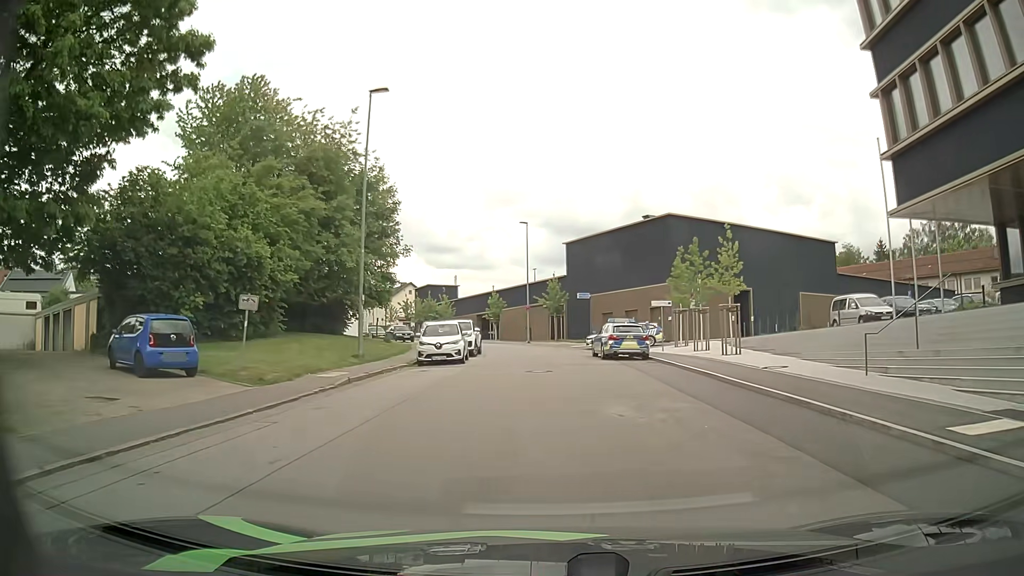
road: residential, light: Day
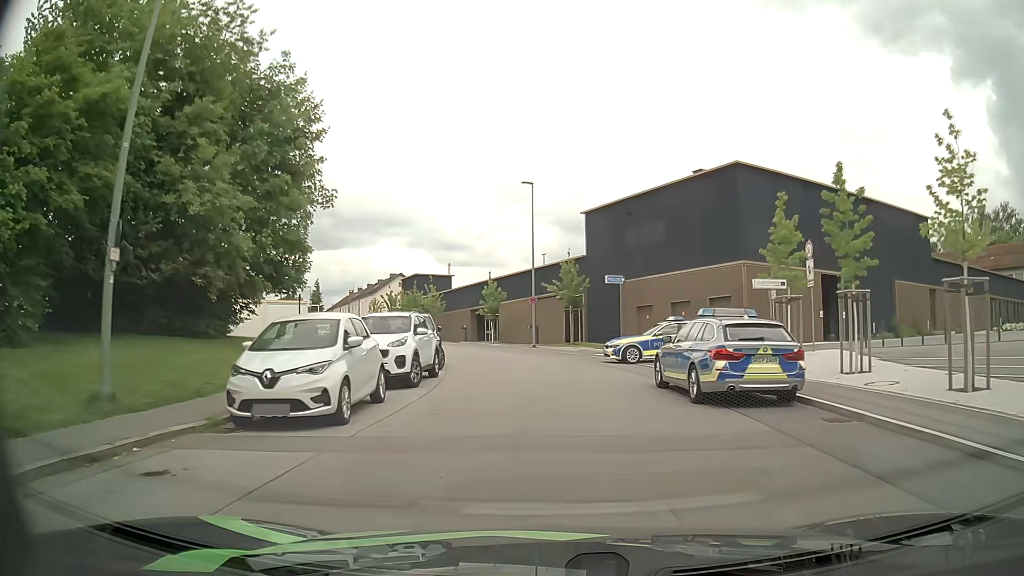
(0.0, +15.5) m; 0°
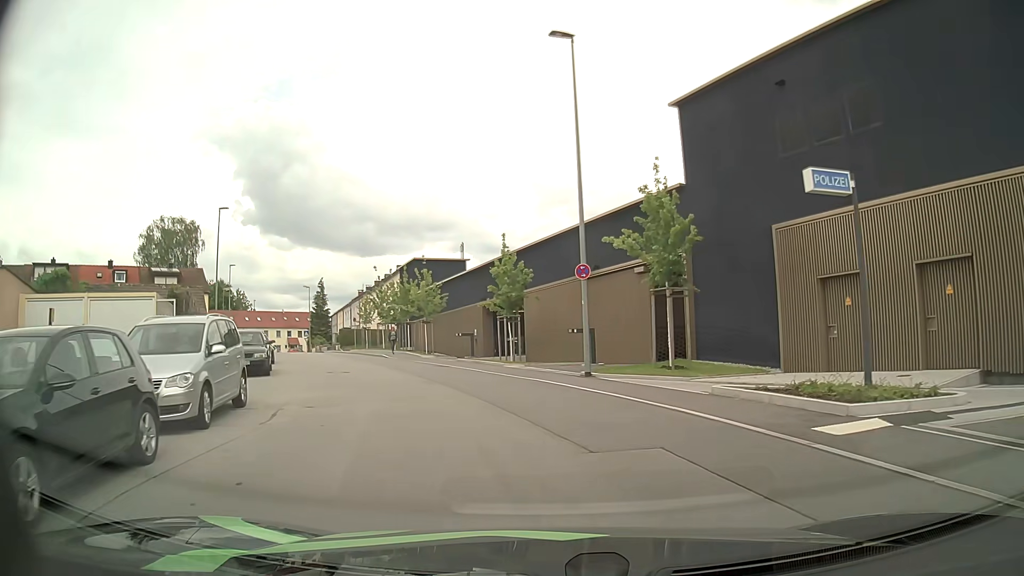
(-0.5, +22.2) m; -4°
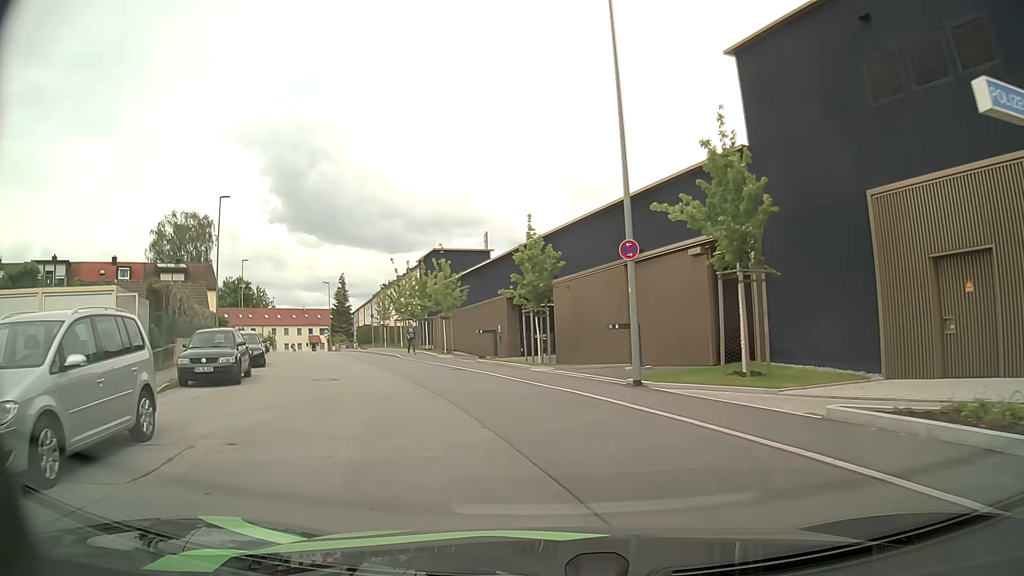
(-0.1, +4.2) m; -3°
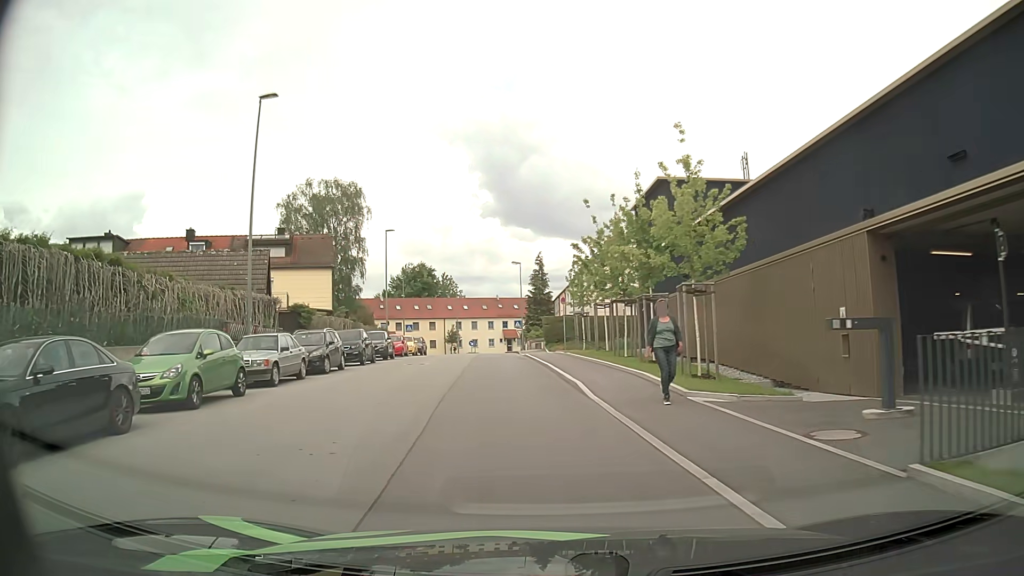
(-3.5, +21.5) m; -19°
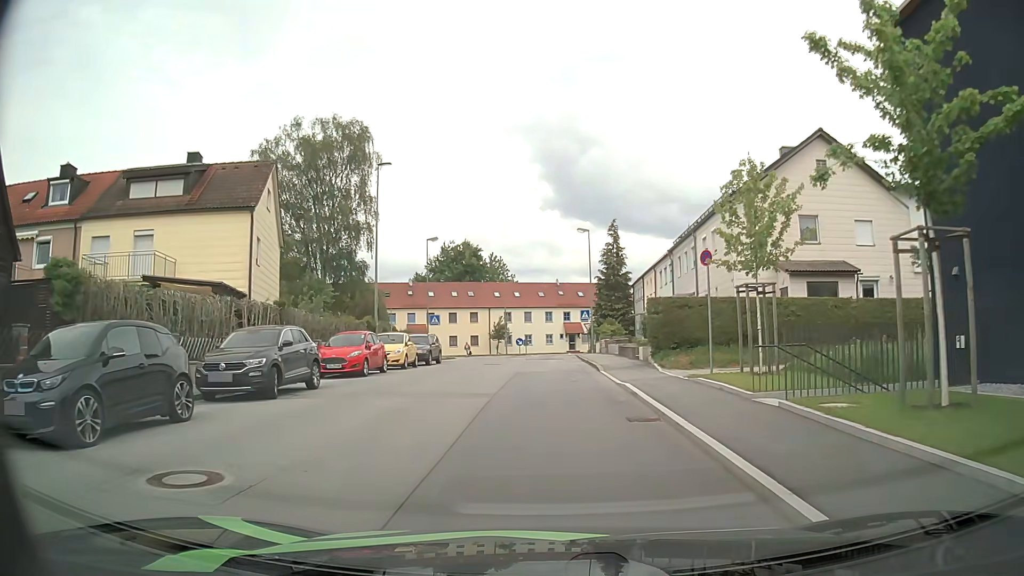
(-1.5, +21.6) m; -5°
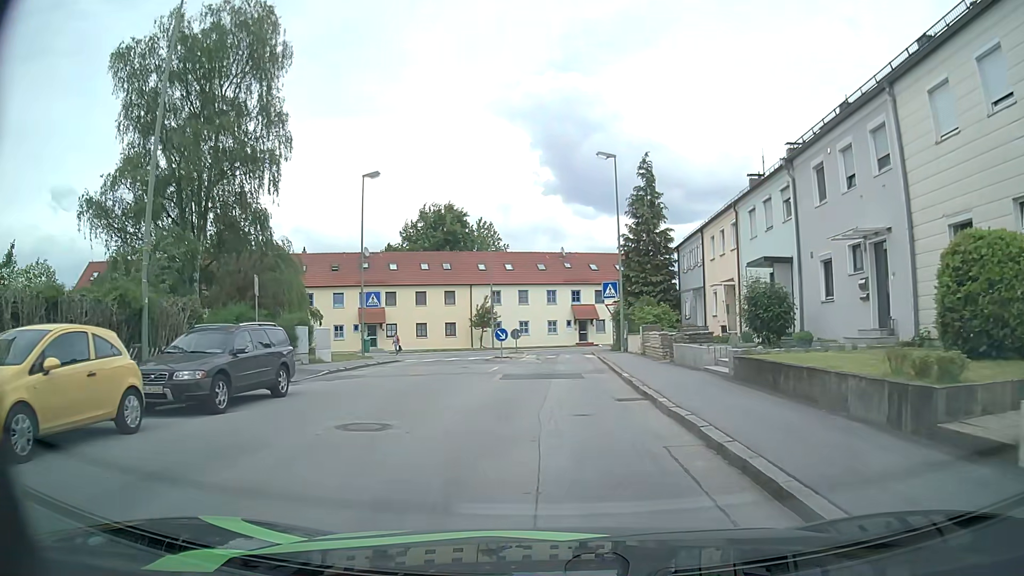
(0.0, +20.8) m; 0°
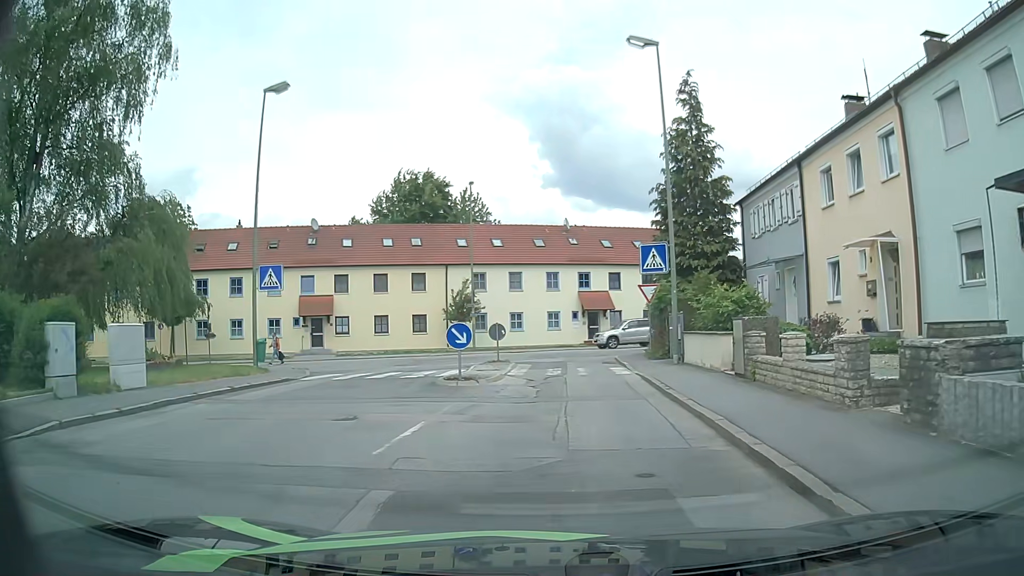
(-0.1, +13.8) m; -1°
